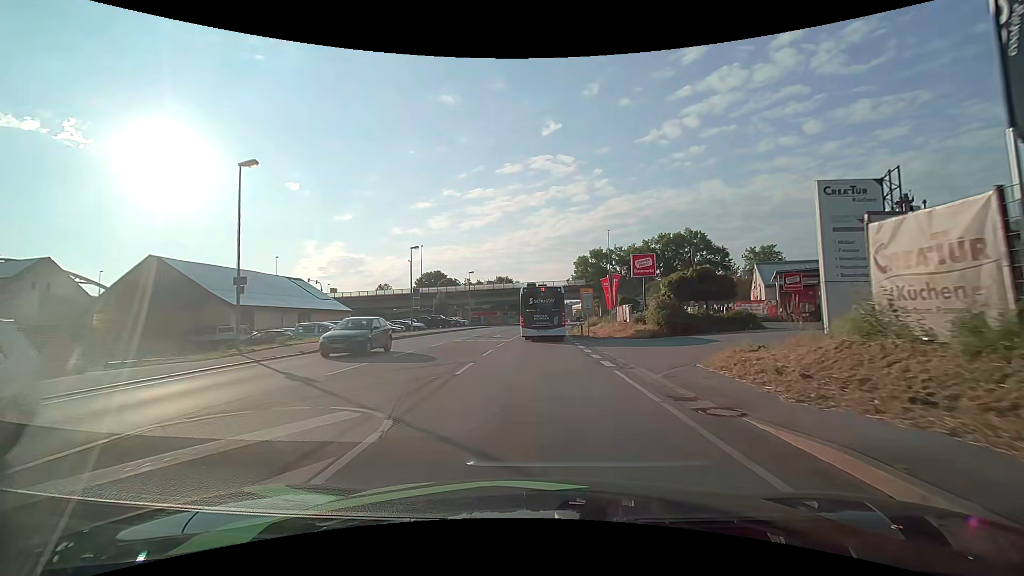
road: primary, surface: asphalt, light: Day
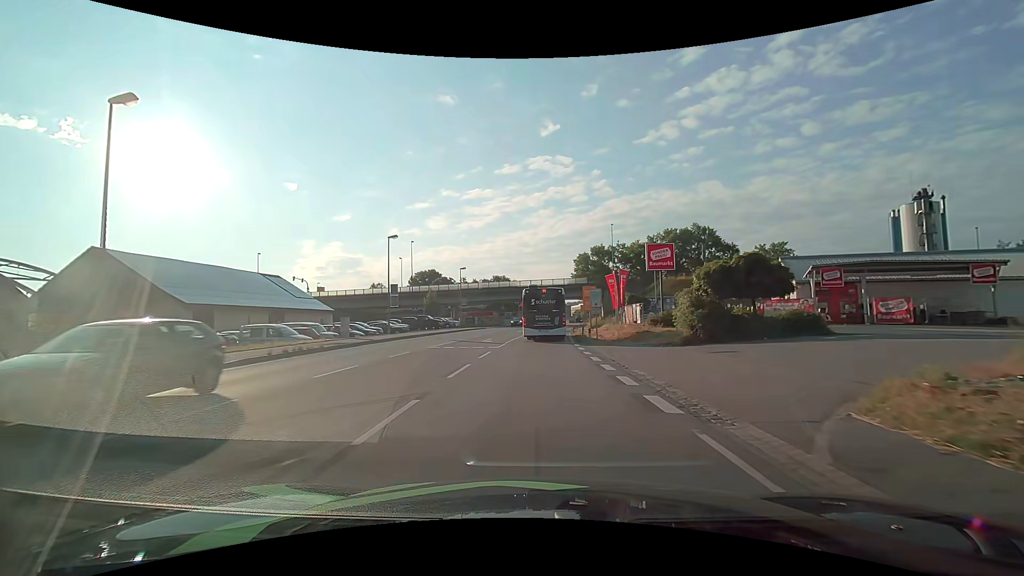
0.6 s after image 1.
(+0.1, +6.6) m; 0°
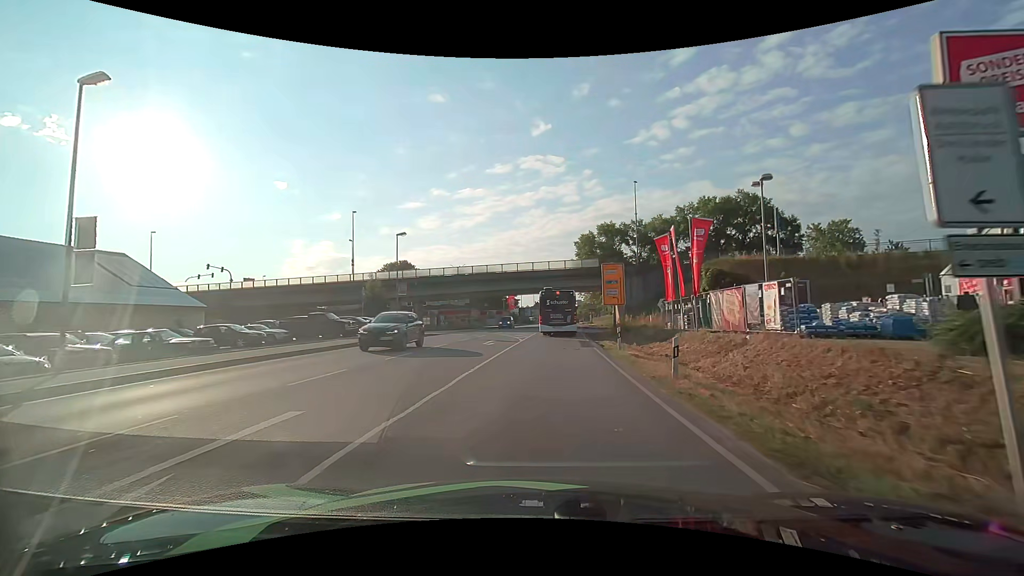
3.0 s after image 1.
(+0.4, +27.1) m; +1°
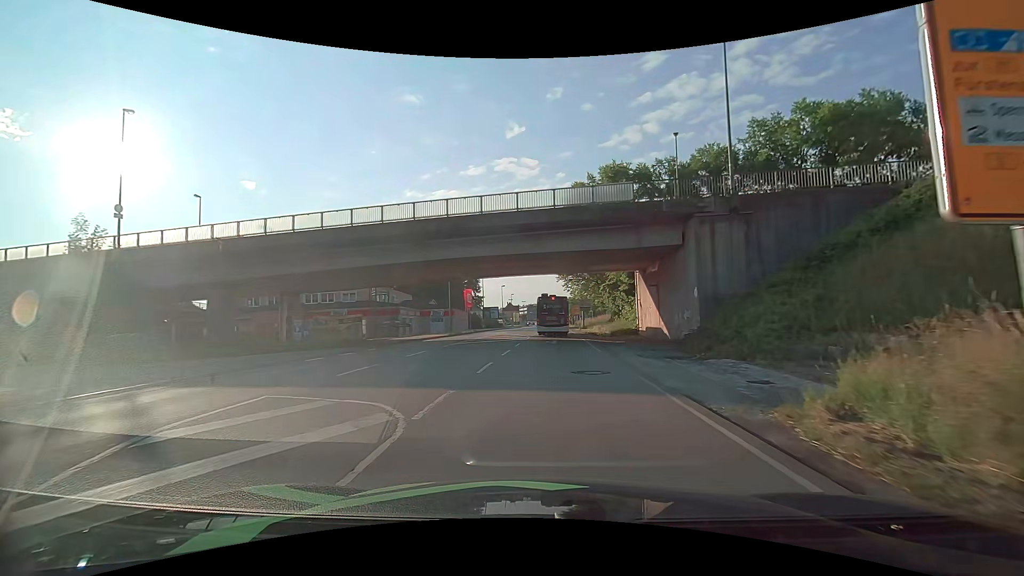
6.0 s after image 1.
(+1.1, +35.1) m; +3°
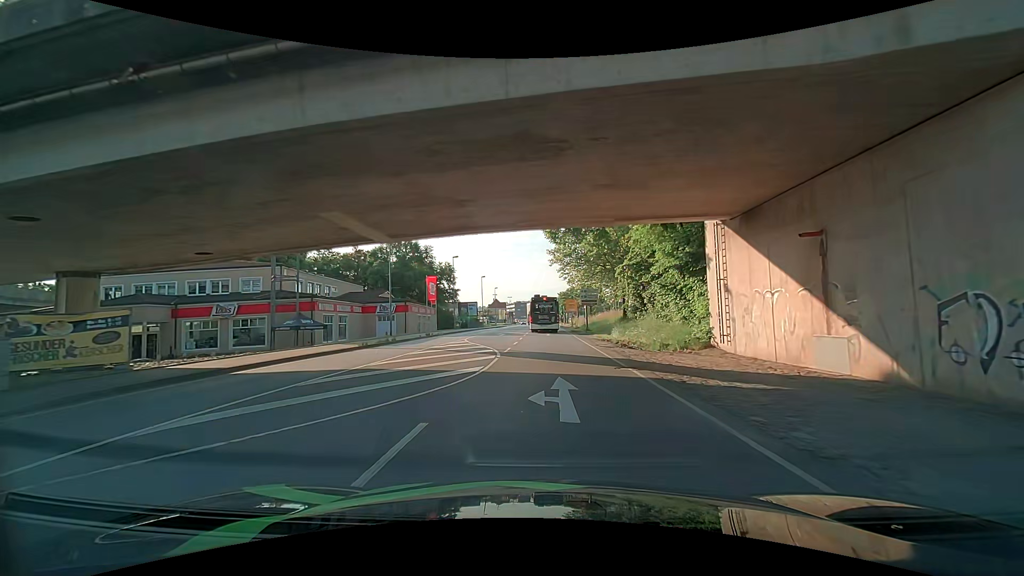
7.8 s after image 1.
(+0.2, +20.6) m; +1°
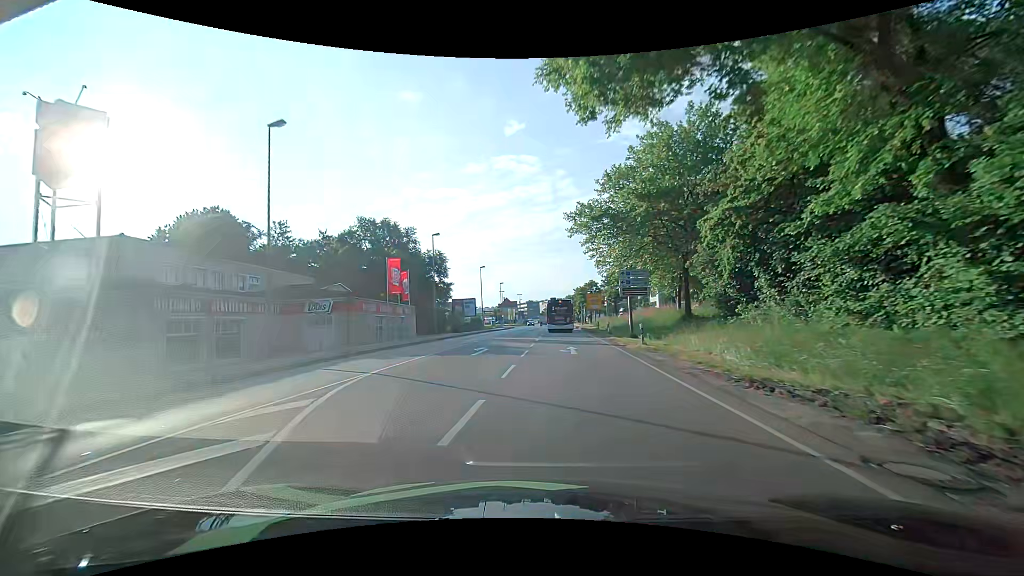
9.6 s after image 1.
(0.0, +19.9) m; -1°
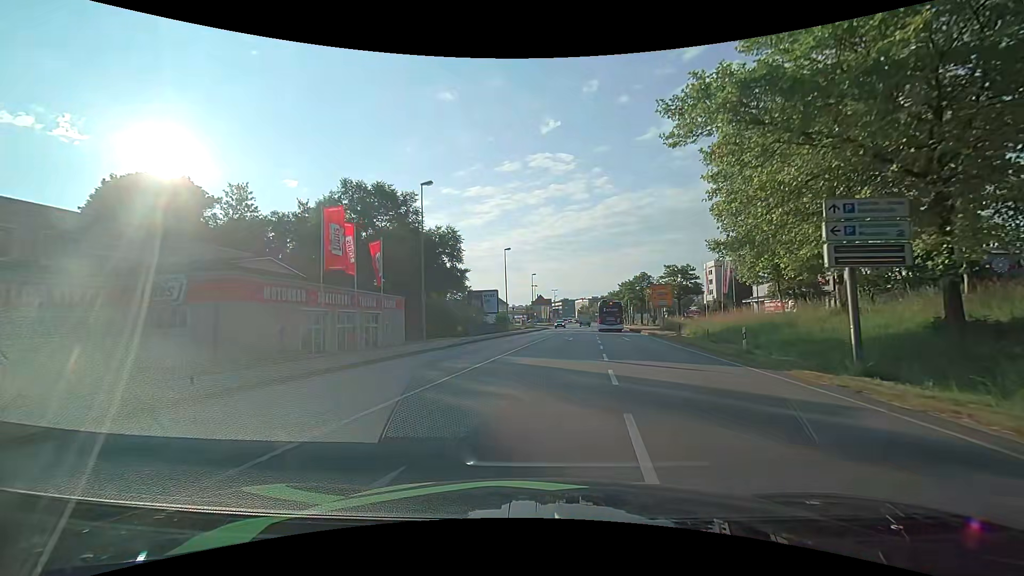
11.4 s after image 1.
(-0.9, +19.1) m; -4°
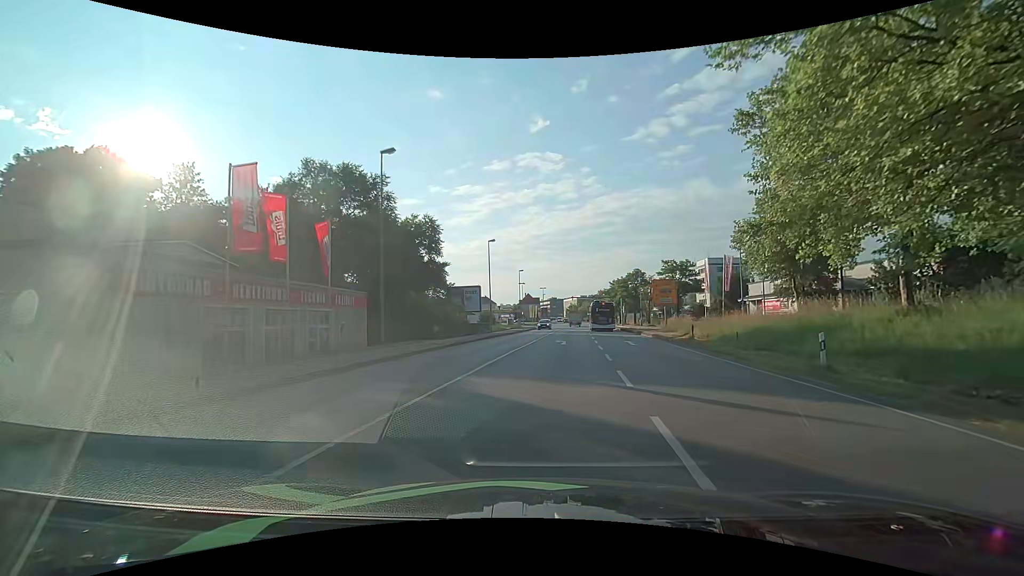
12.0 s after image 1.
(+0.1, +6.0) m; +1°
(0, +10) (+1, +20) (+2, +30) (+2, +40) (+3, +50) (+4, +60) (+5, +70) (+6, +80) (+6, +90) (+7, +100) m
